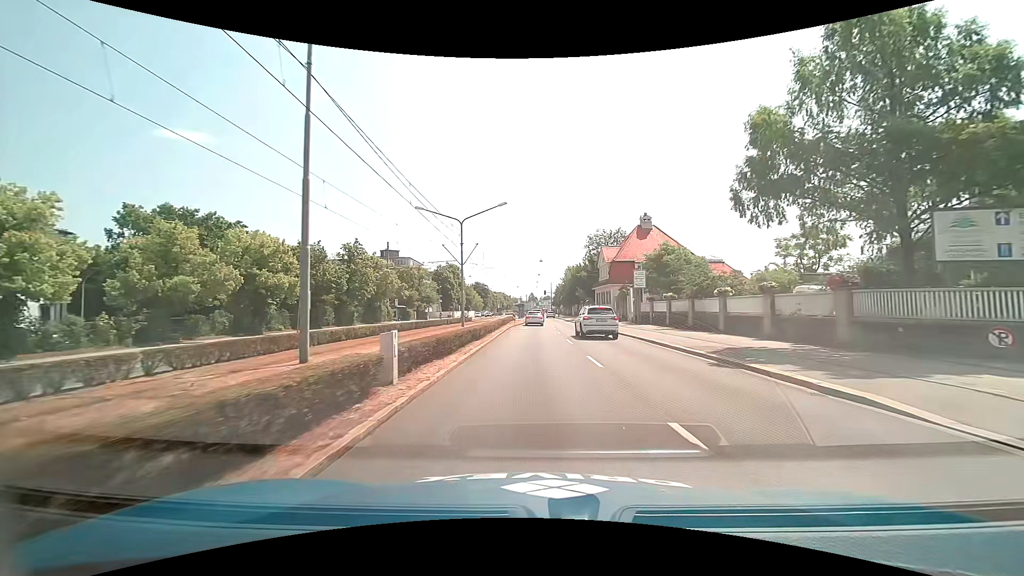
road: primary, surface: asphalt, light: Day
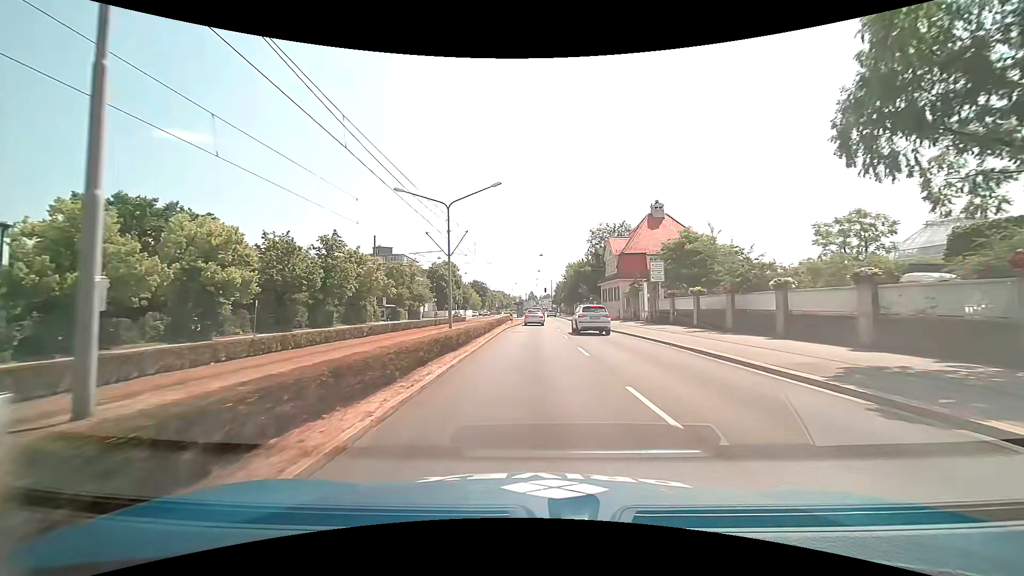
(0.0, +6.4) m; 0°
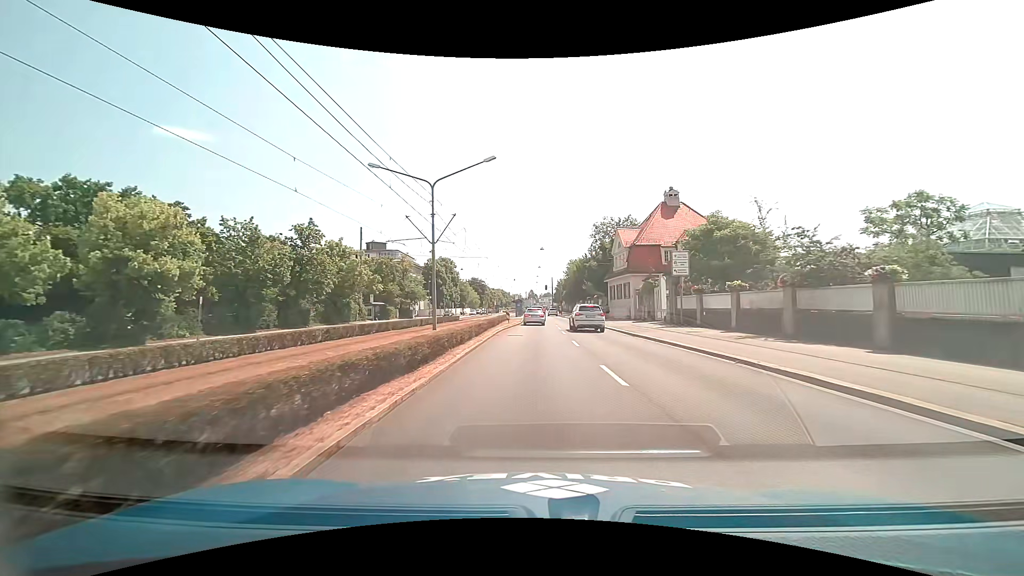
(0.0, +5.8) m; +1°
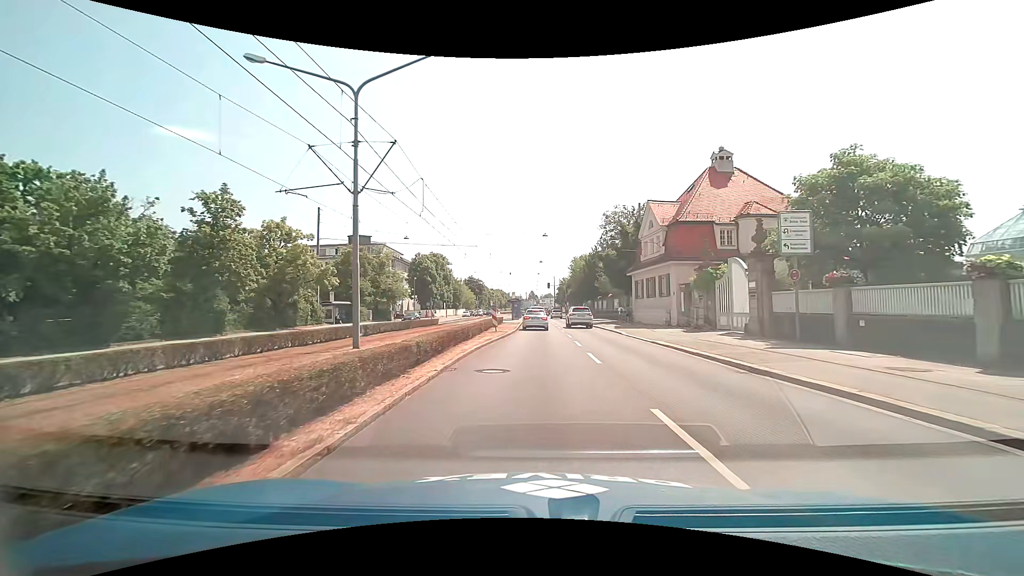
(0.0, +13.5) m; 0°
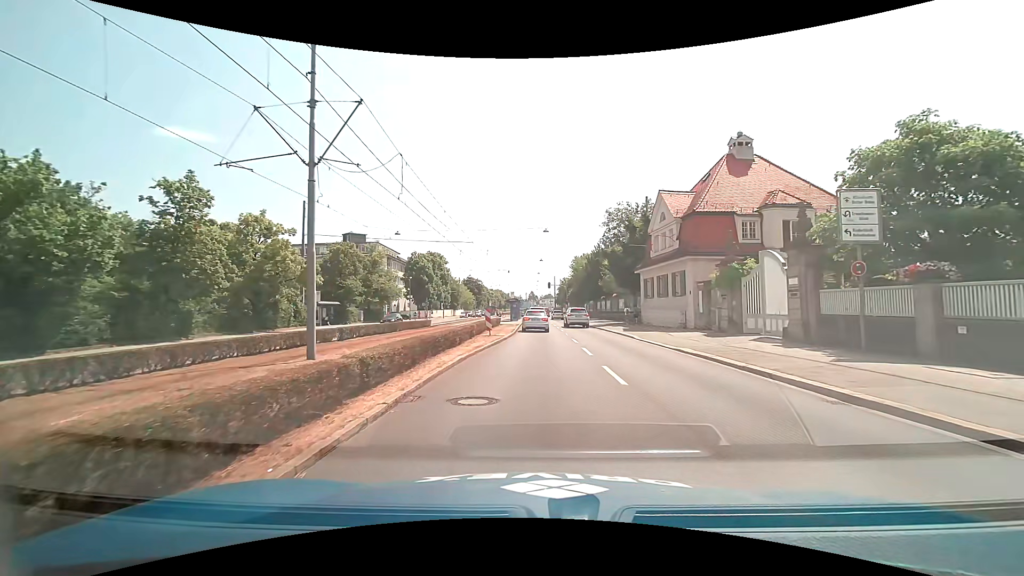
(0.0, +3.5) m; 0°
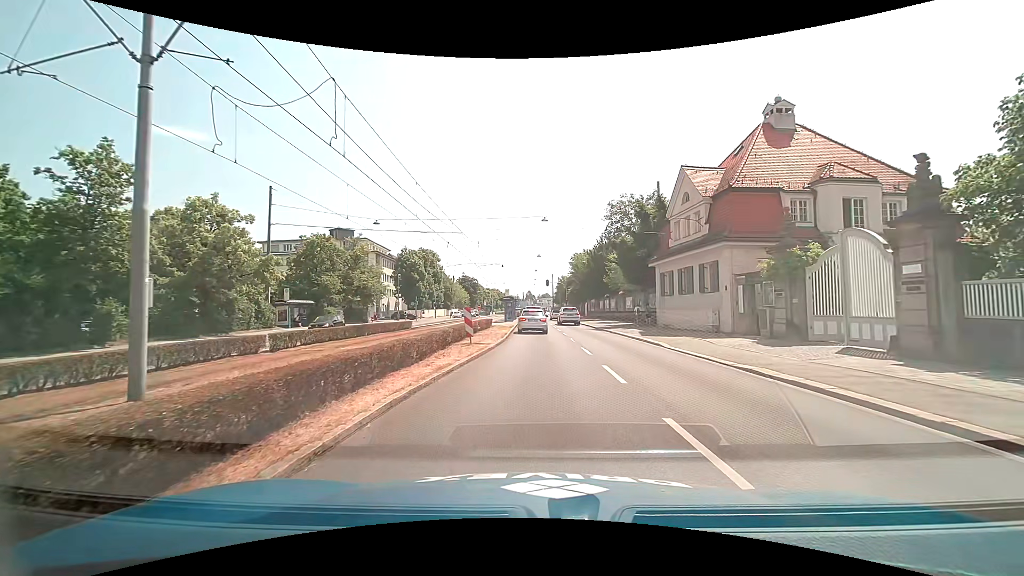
(0.0, +5.9) m; 0°
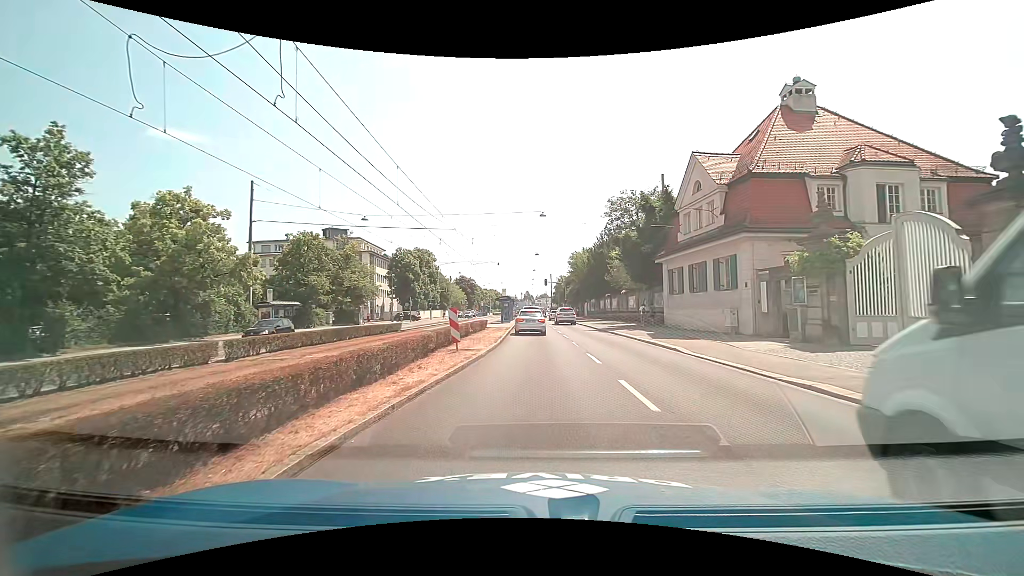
(+0.1, +2.5) m; +1°
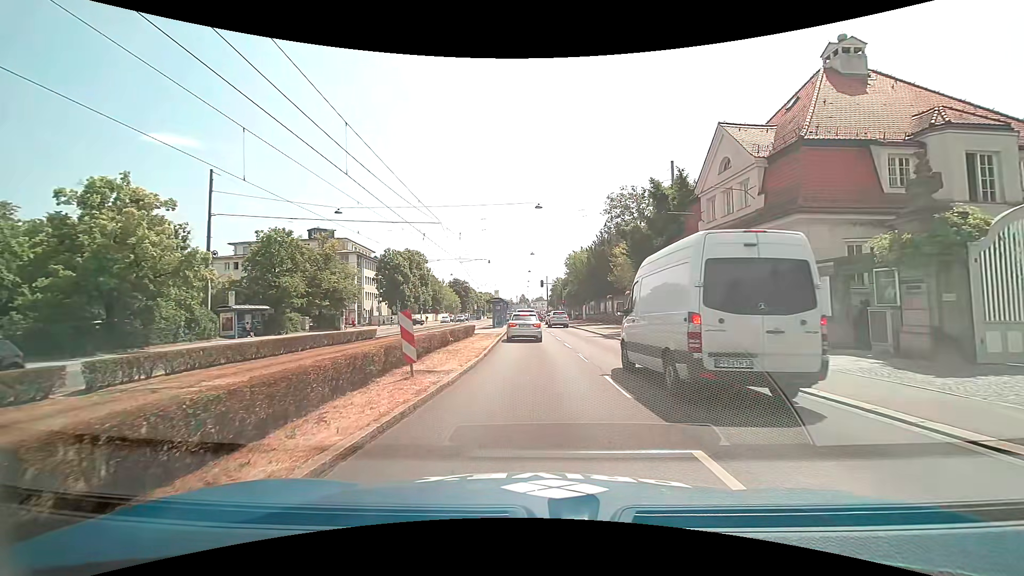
(0.0, +4.7) m; 0°
